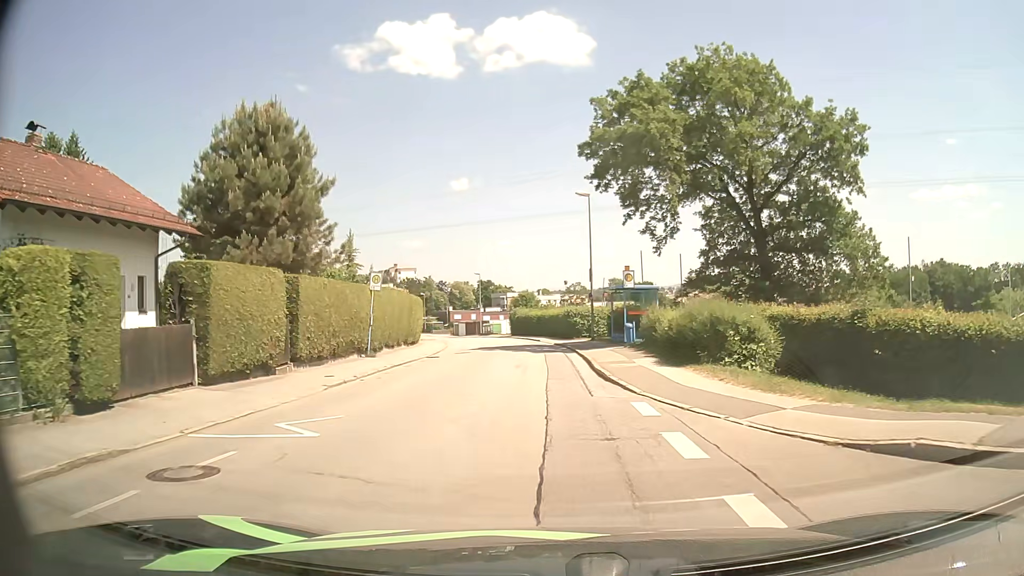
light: Day
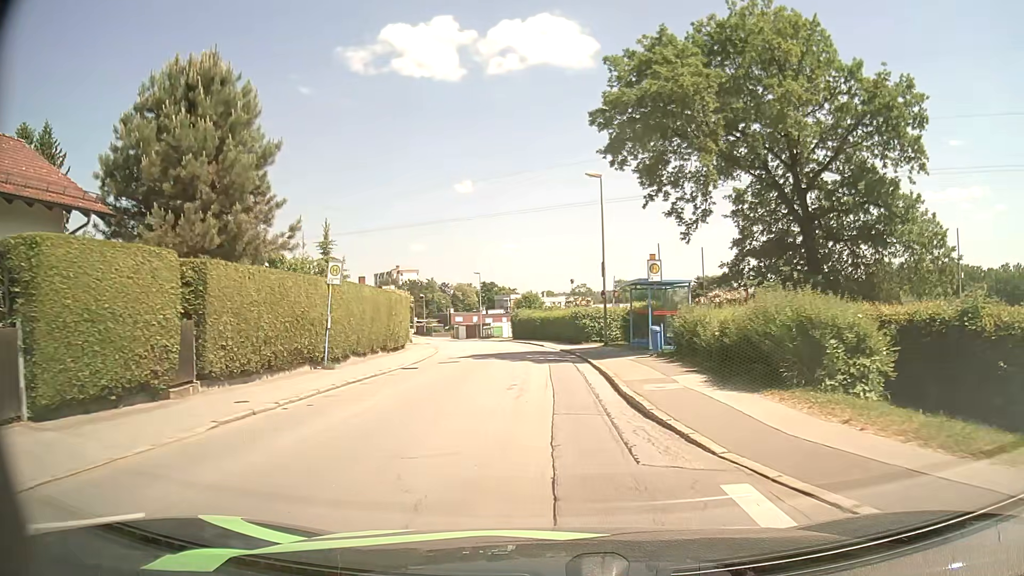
(-0.1, +5.5) m; -1°
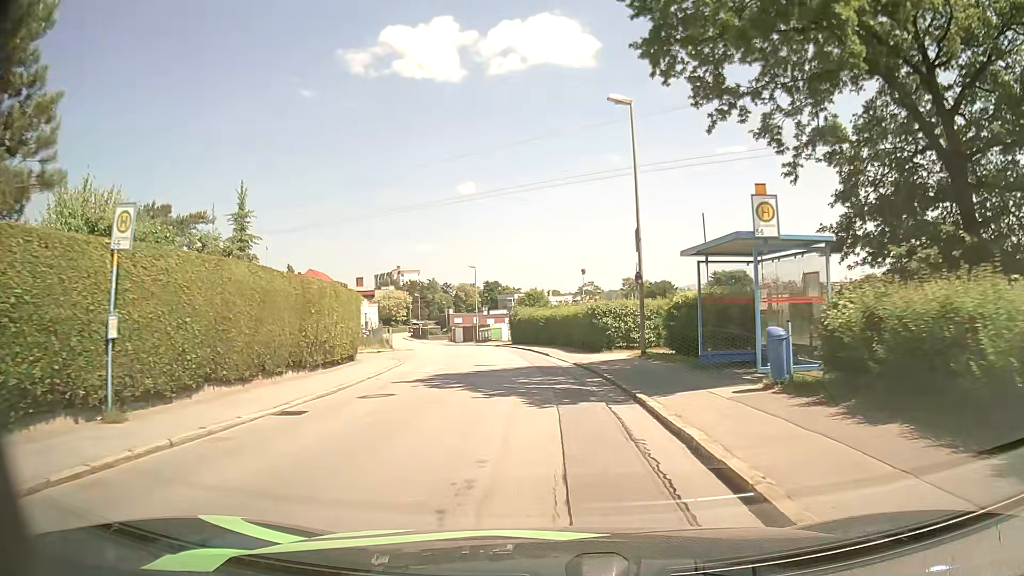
(0.0, +10.9) m; -1°
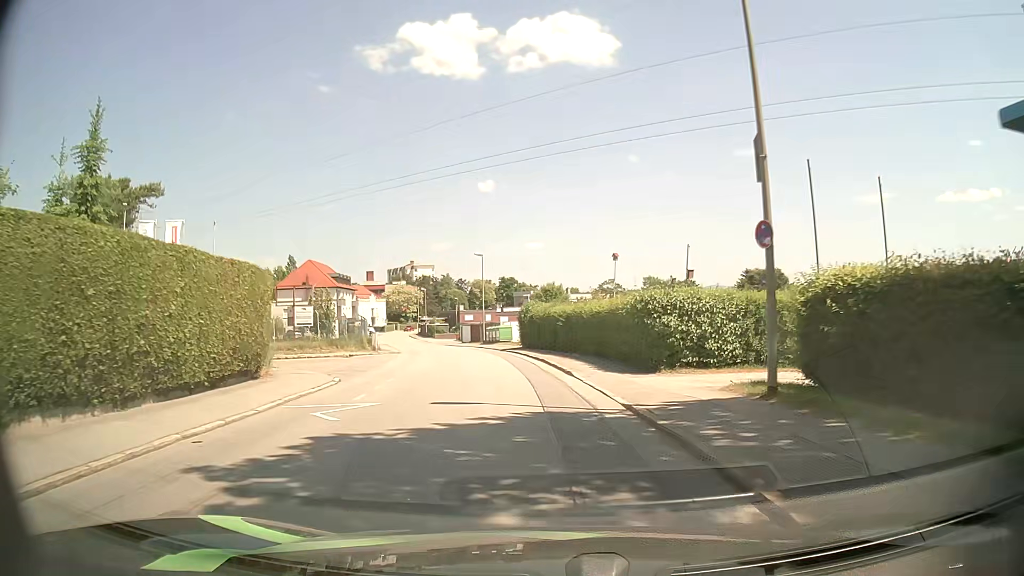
(-0.1, +10.8) m; -1°
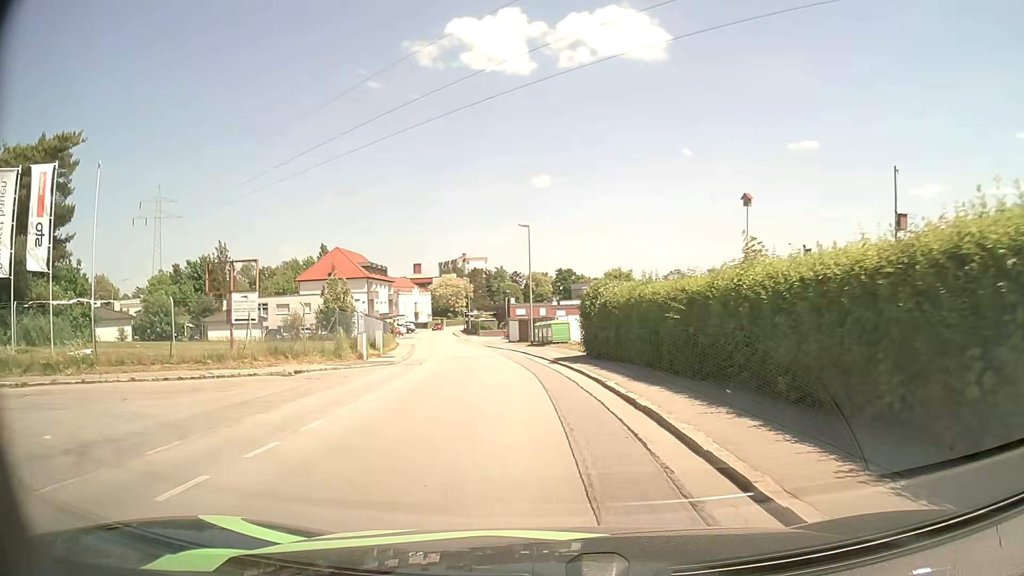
(-0.8, +15.9) m; -5°
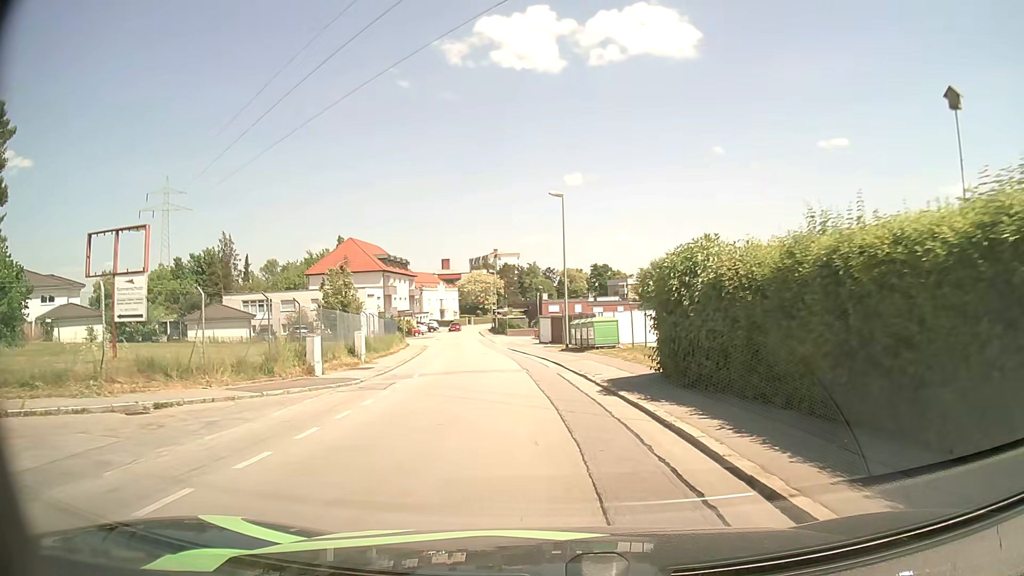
(-0.3, +10.6) m; -3°
